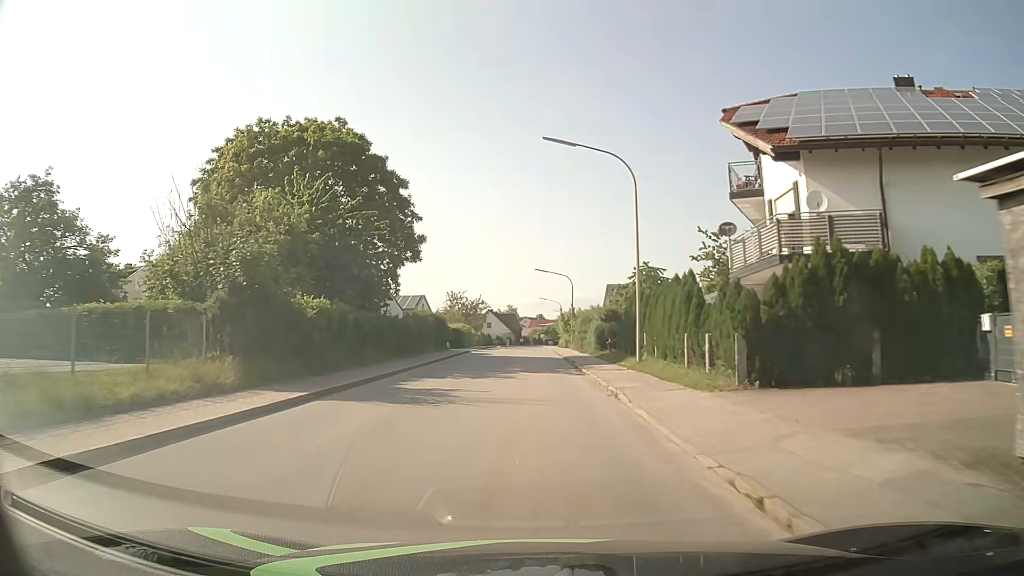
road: tertiary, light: Day
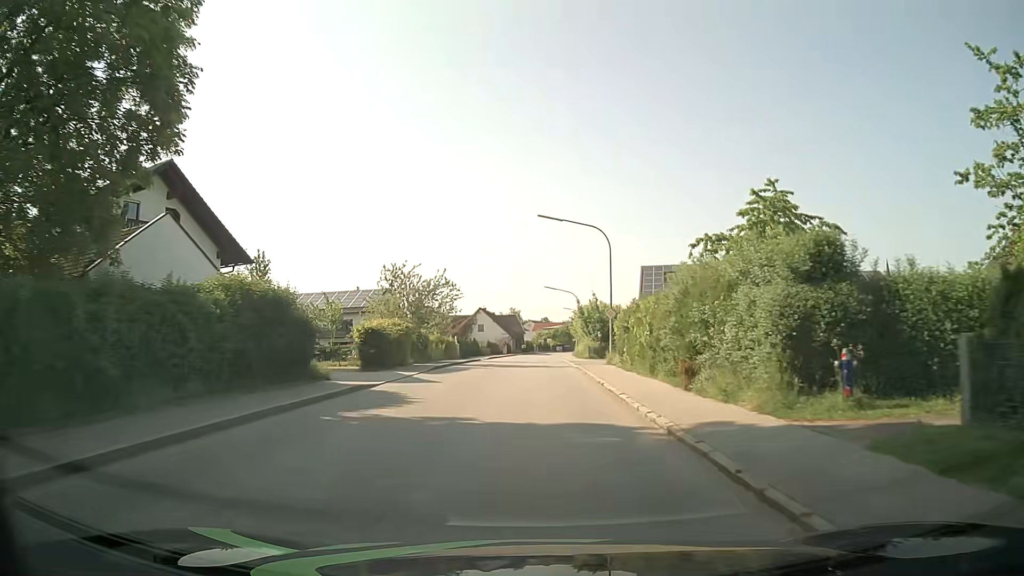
(-0.3, +30.4) m; -1°
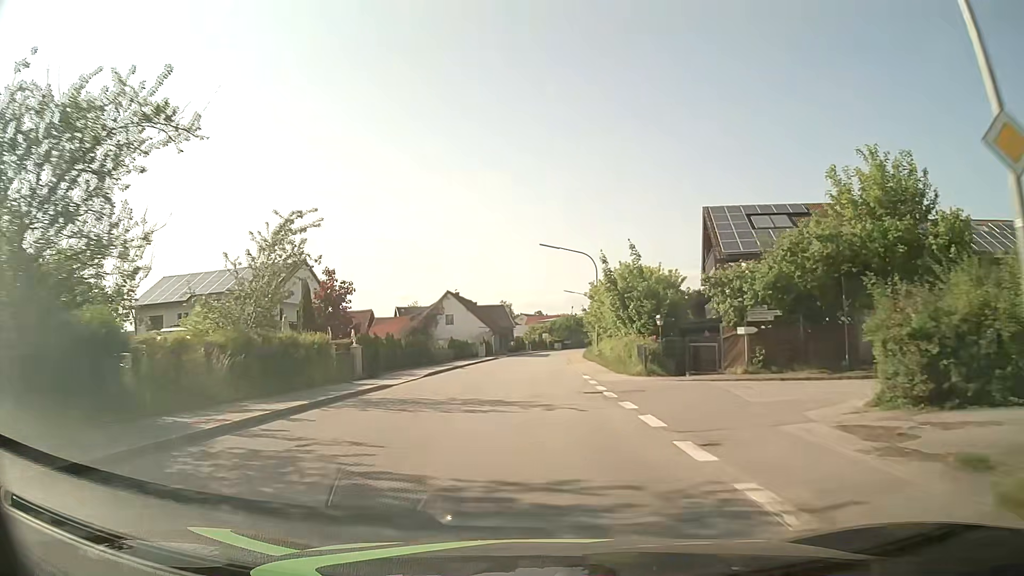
(+0.3, +30.4) m; +1°
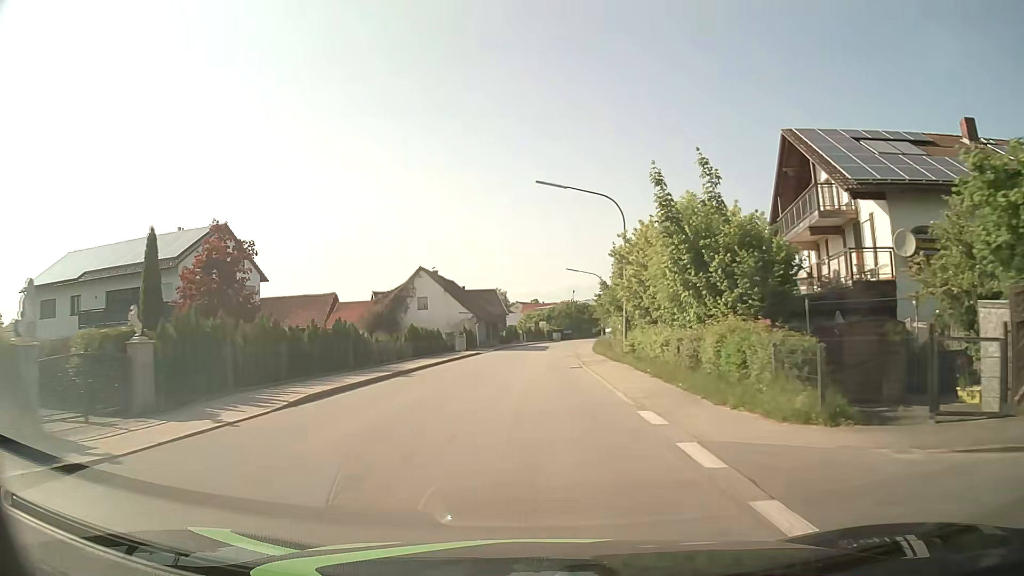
(+0.1, +15.3) m; +1°
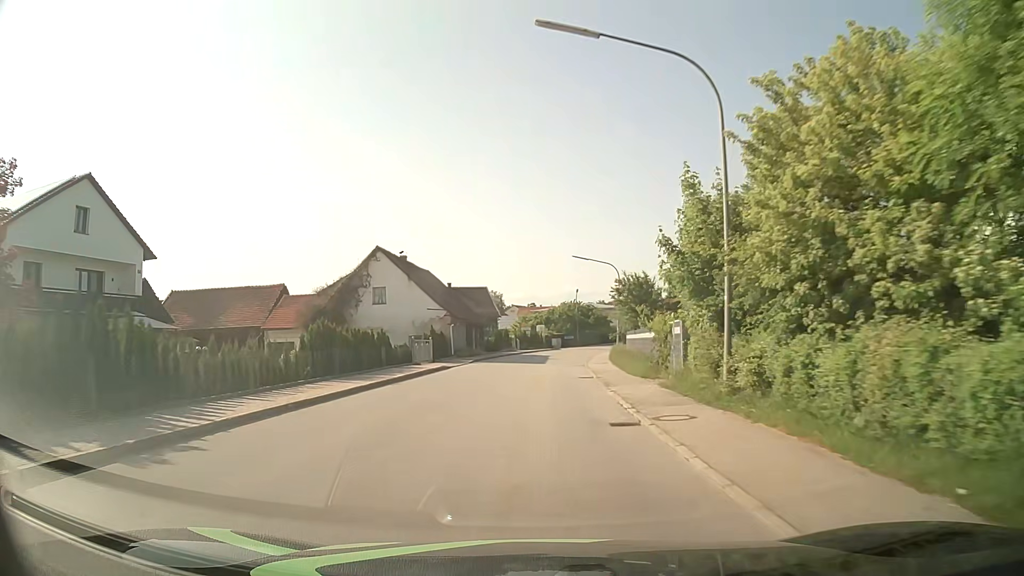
(0.0, +15.4) m; 0°
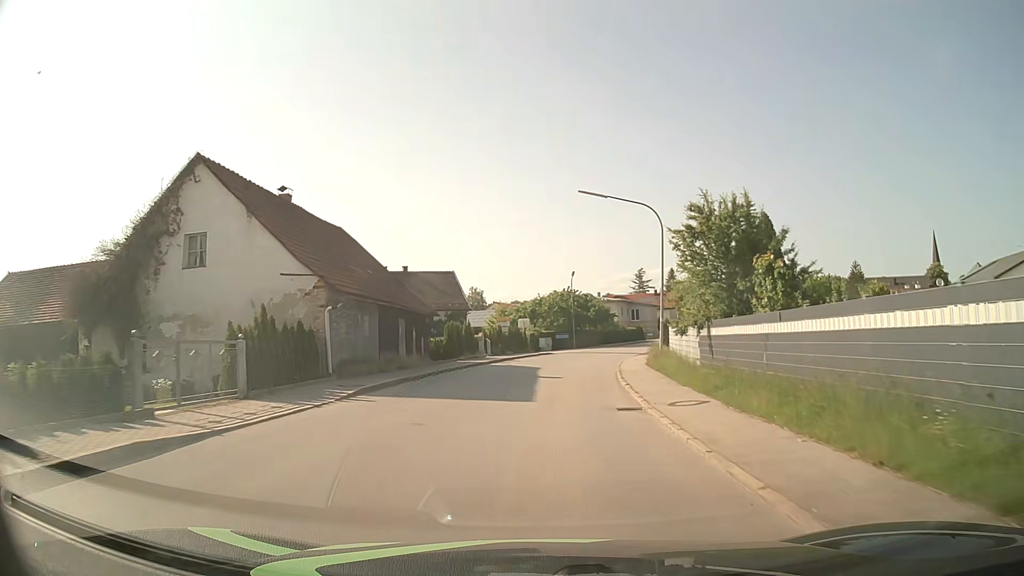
(+0.1, +23.1) m; +1°
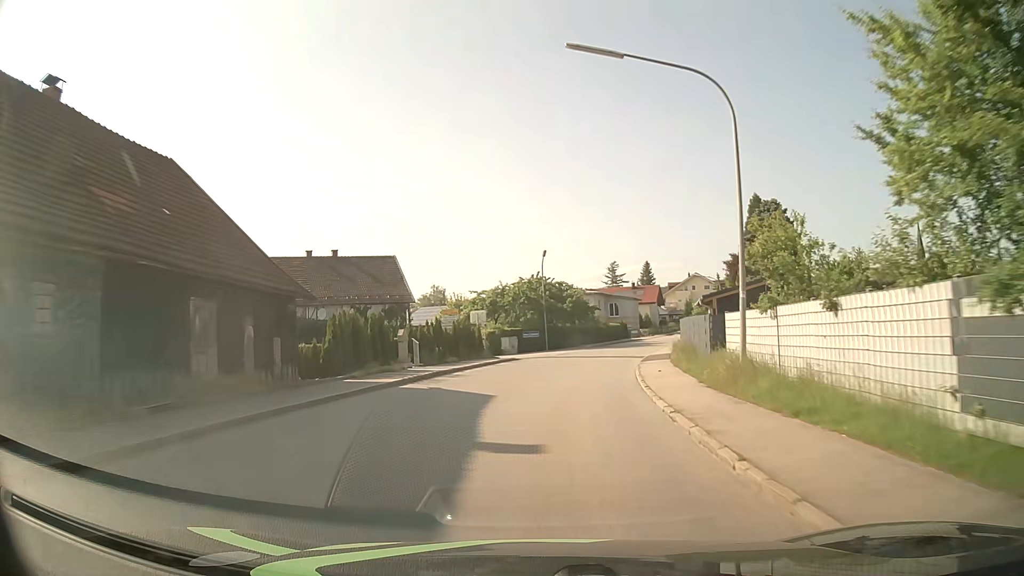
(+0.4, +15.3) m; +3°
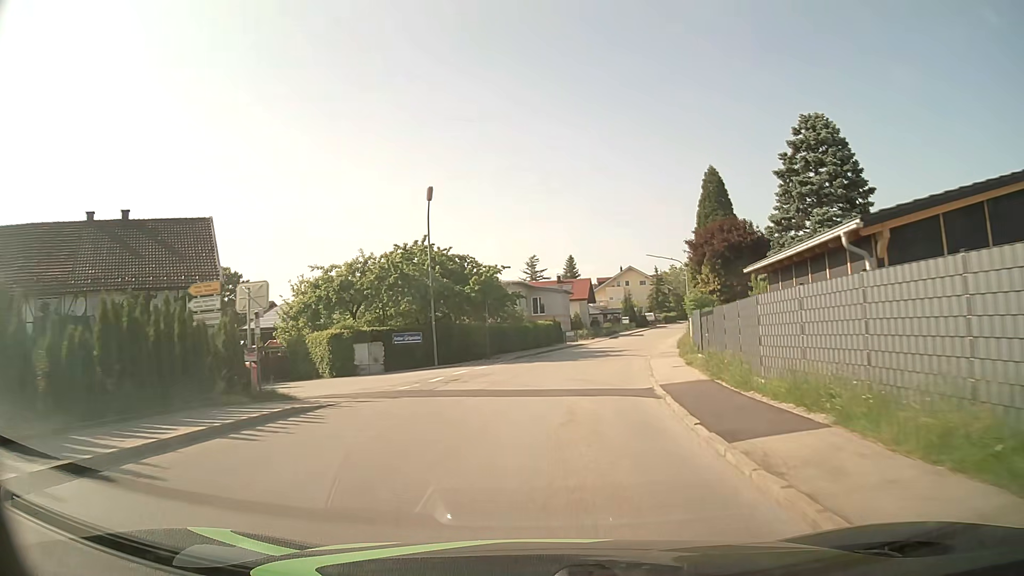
(+1.3, +22.9) m; +7°
